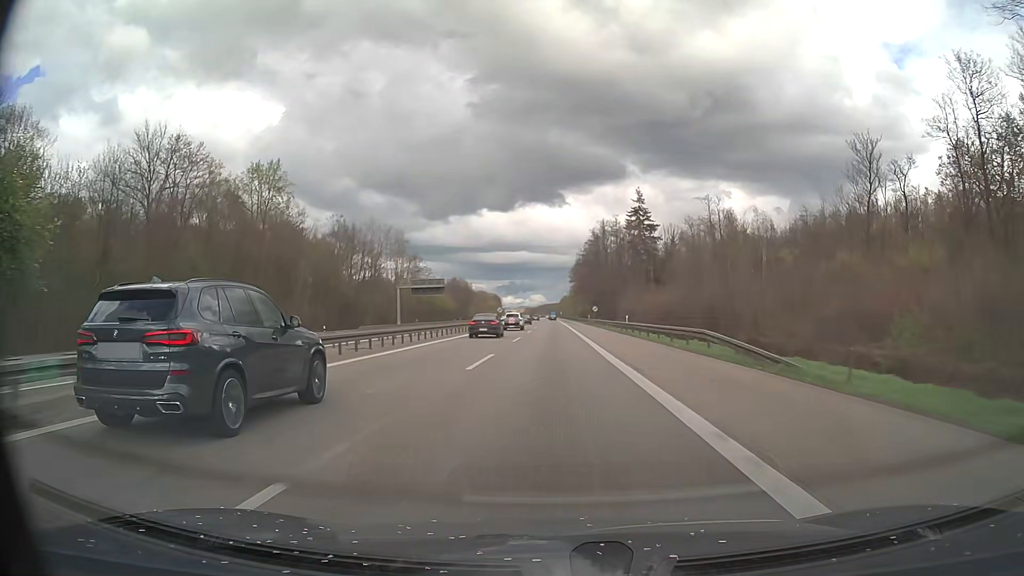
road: motorway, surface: asphalt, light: Day
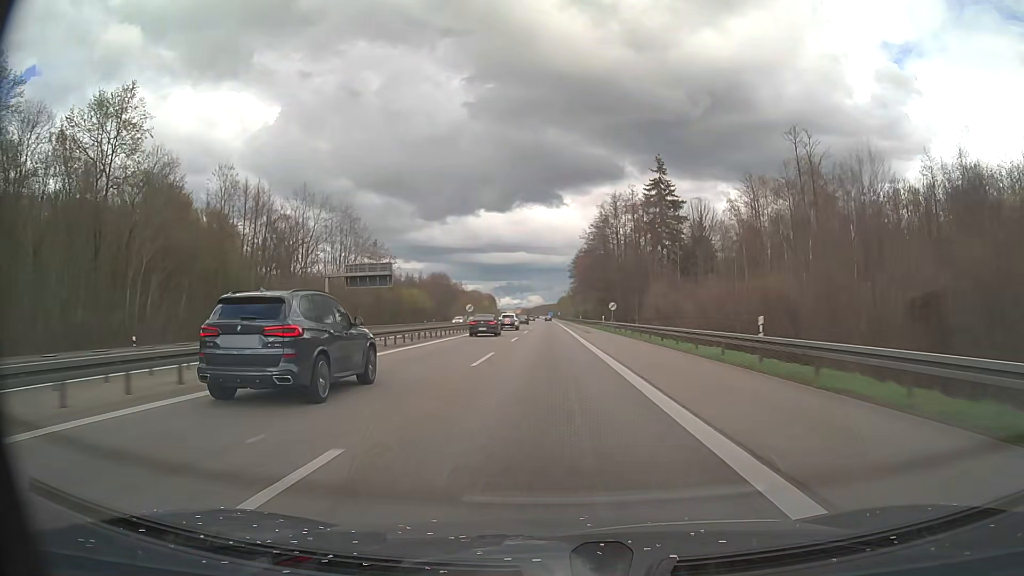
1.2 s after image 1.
(0.0, +34.8) m; 0°
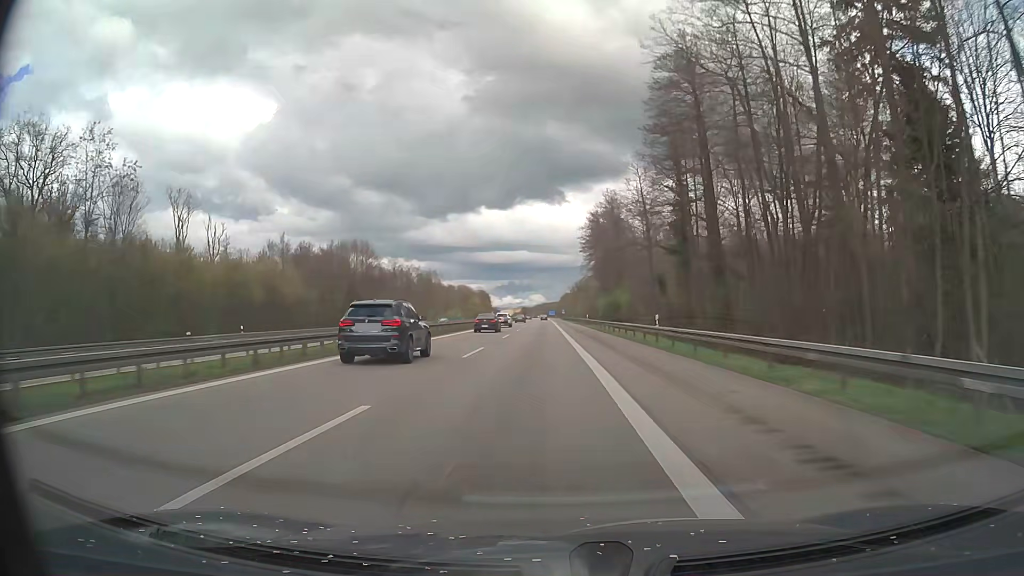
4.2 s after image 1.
(-0.1, +87.0) m; 0°
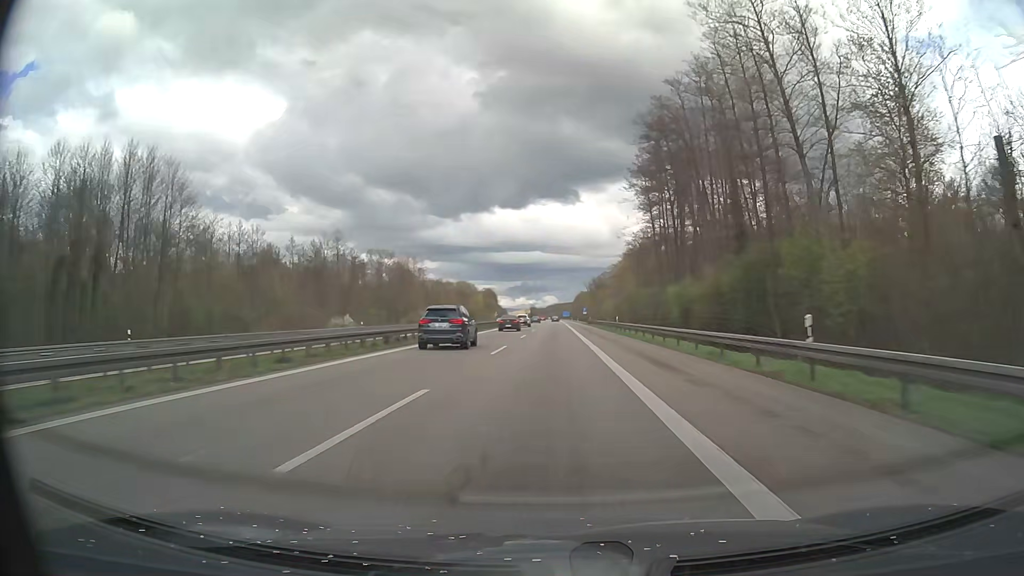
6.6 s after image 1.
(-0.9, +69.6) m; -1°
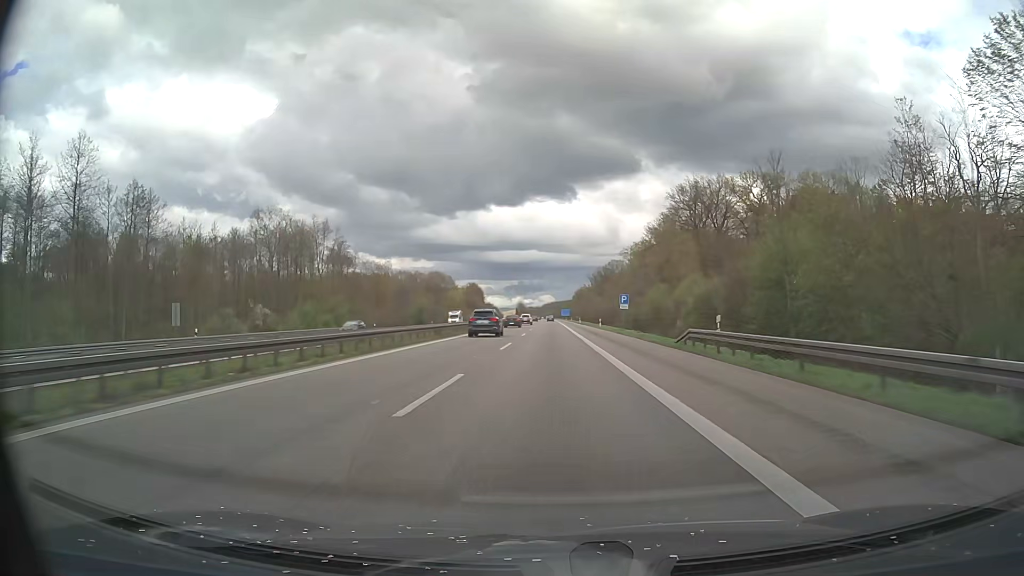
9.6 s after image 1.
(+0.1, +87.1) m; 0°
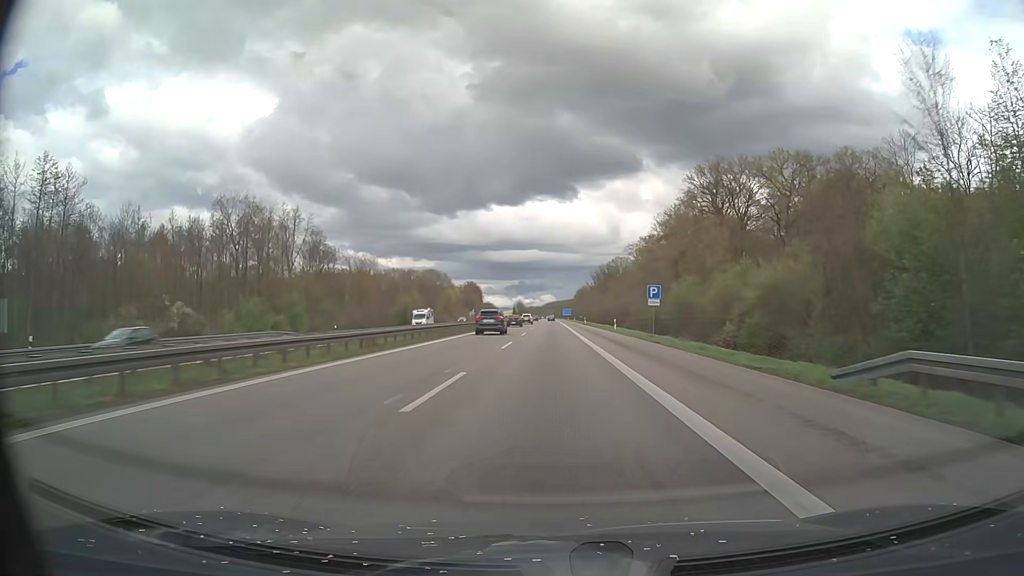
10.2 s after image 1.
(0.0, +17.4) m; 0°
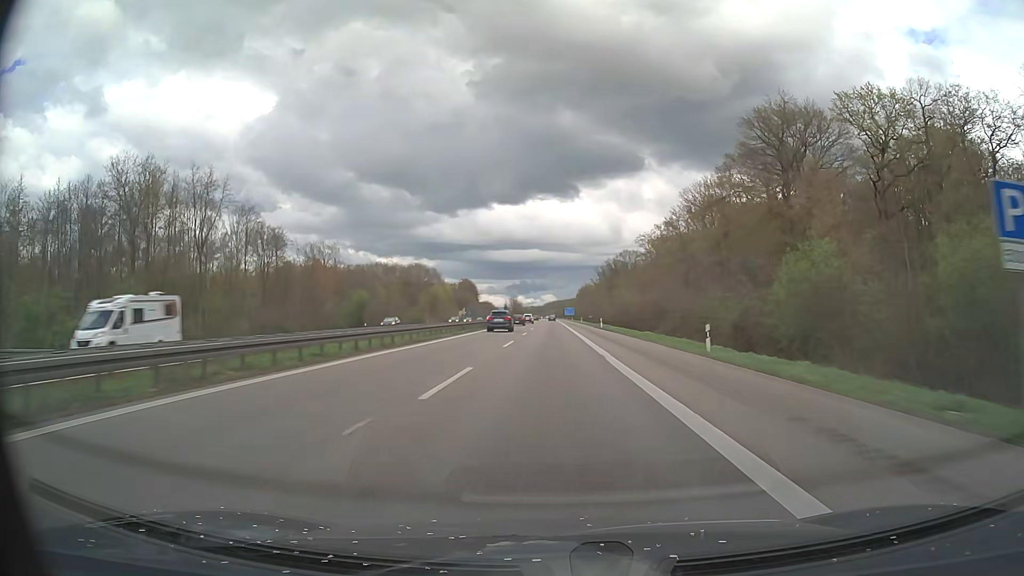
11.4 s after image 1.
(0.0, +34.8) m; 0°
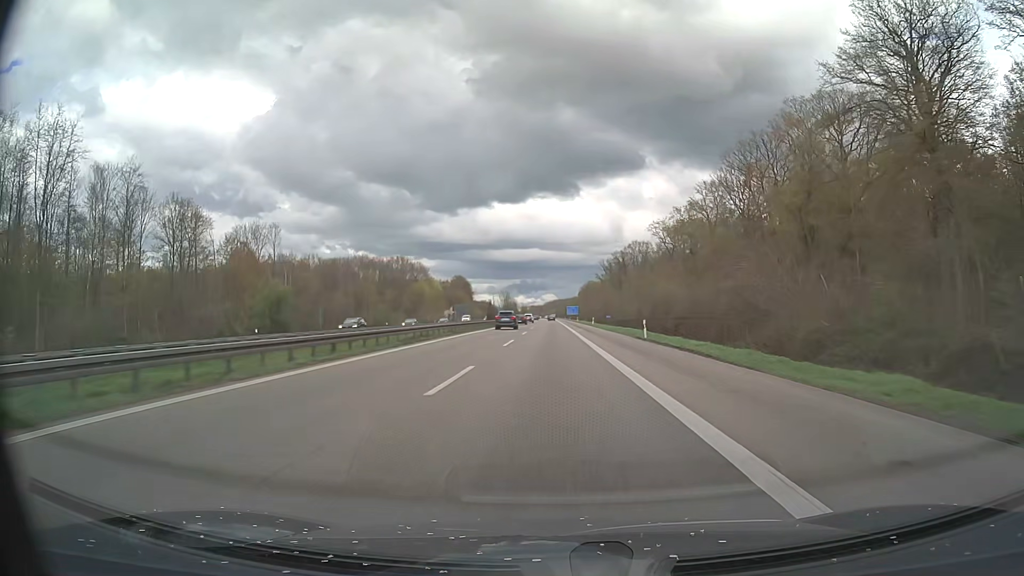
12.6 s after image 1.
(0.0, +34.9) m; 0°
(0, +10) (0, +20) (0, +30) (0, +40) (0, +50) (0, +60) (0, +70) (0, +80) (0, +90) (0, +100) m
